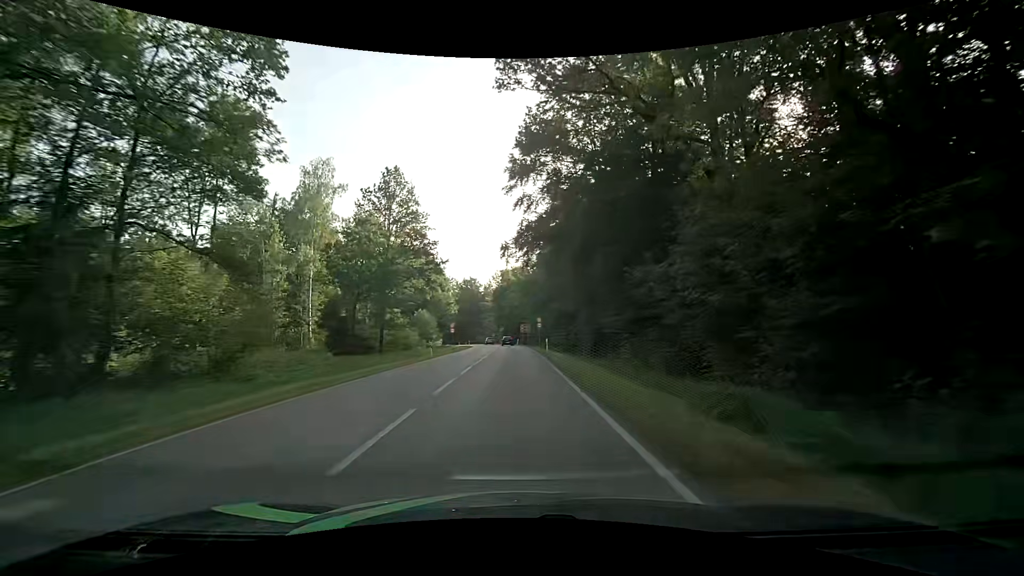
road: secondary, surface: asphalt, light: Day
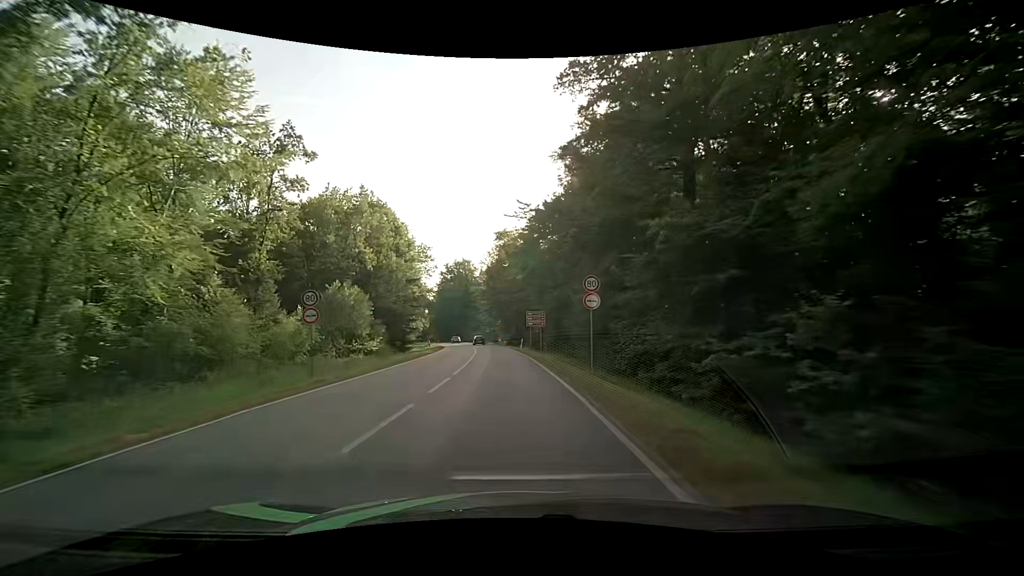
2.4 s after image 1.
(0.0, +40.6) m; 0°
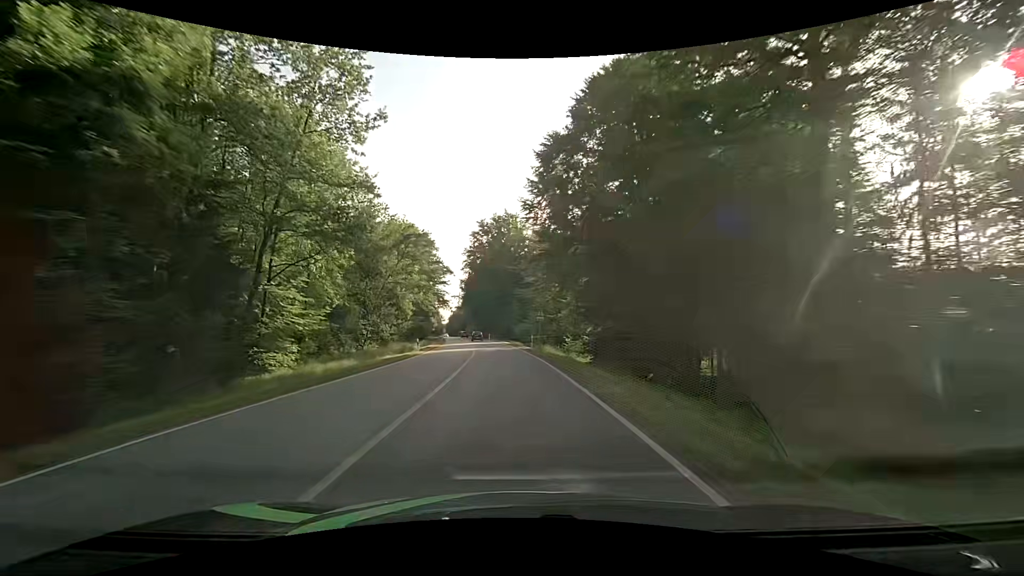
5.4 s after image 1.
(-3.2, +58.0) m; -7°
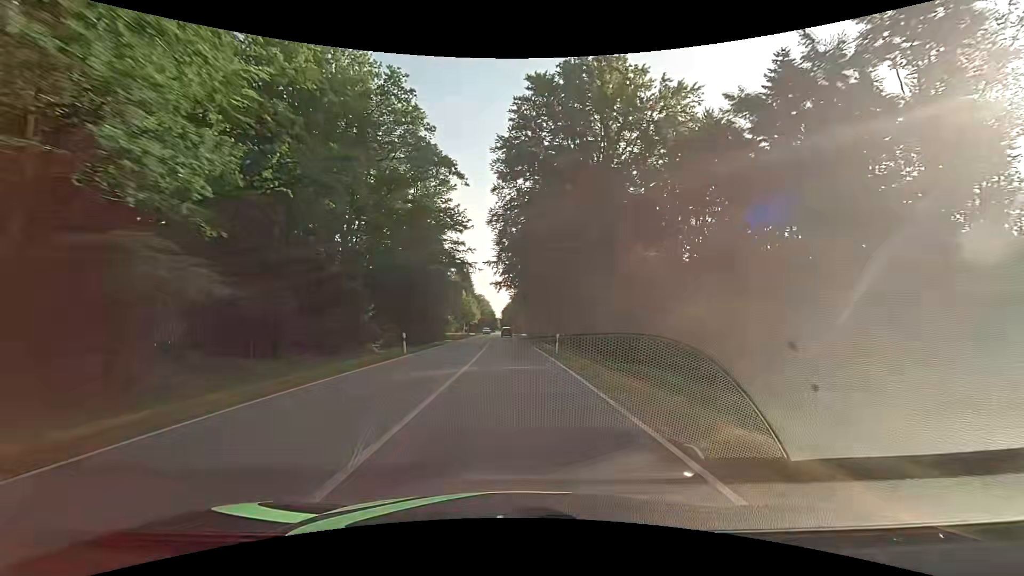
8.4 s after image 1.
(-3.1, +61.3) m; -6°
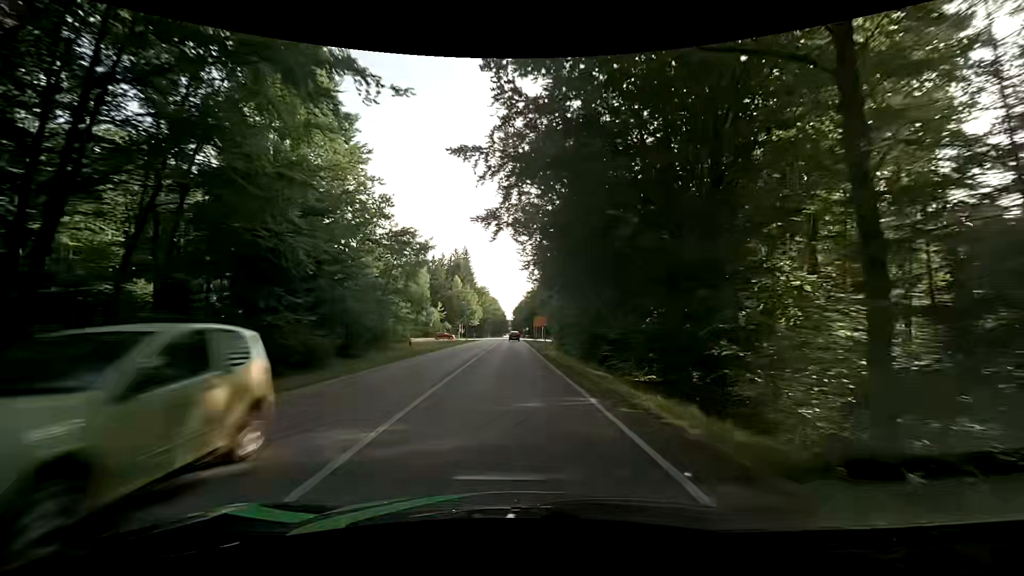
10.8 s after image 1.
(-0.6, +48.4) m; 0°
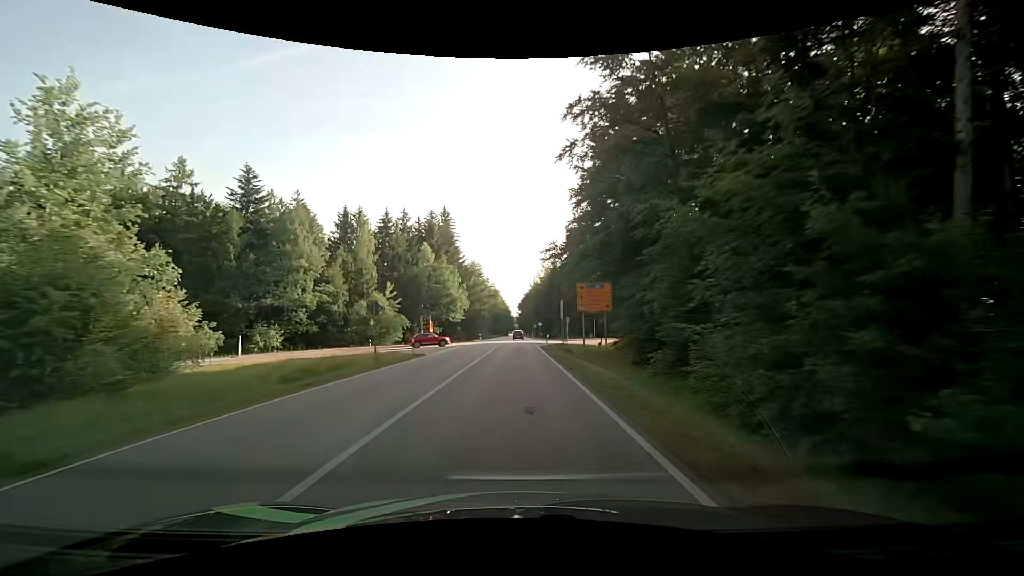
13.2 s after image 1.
(-1.3, +49.9) m; -2°
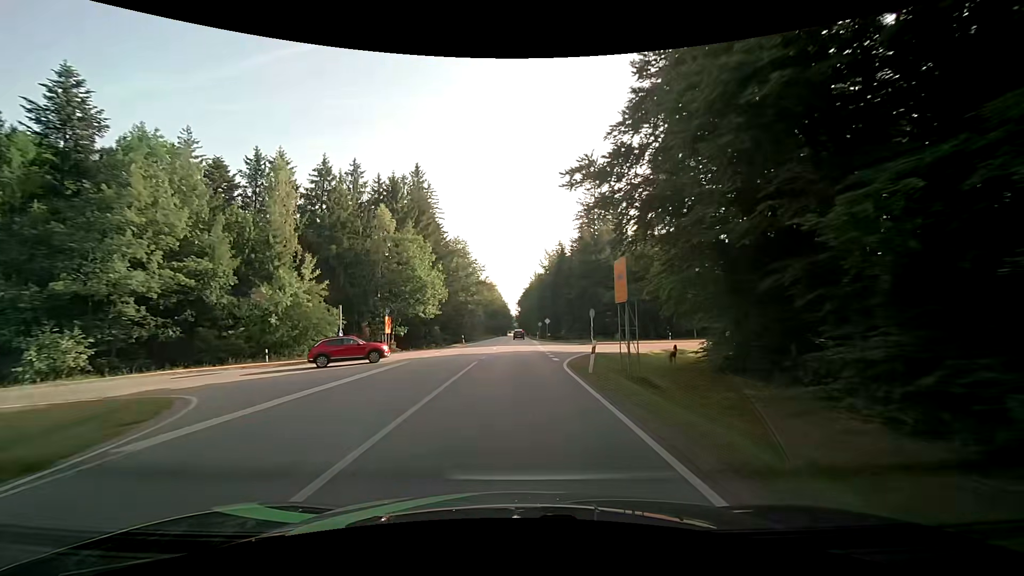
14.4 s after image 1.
(+0.2, +25.6) m; 0°
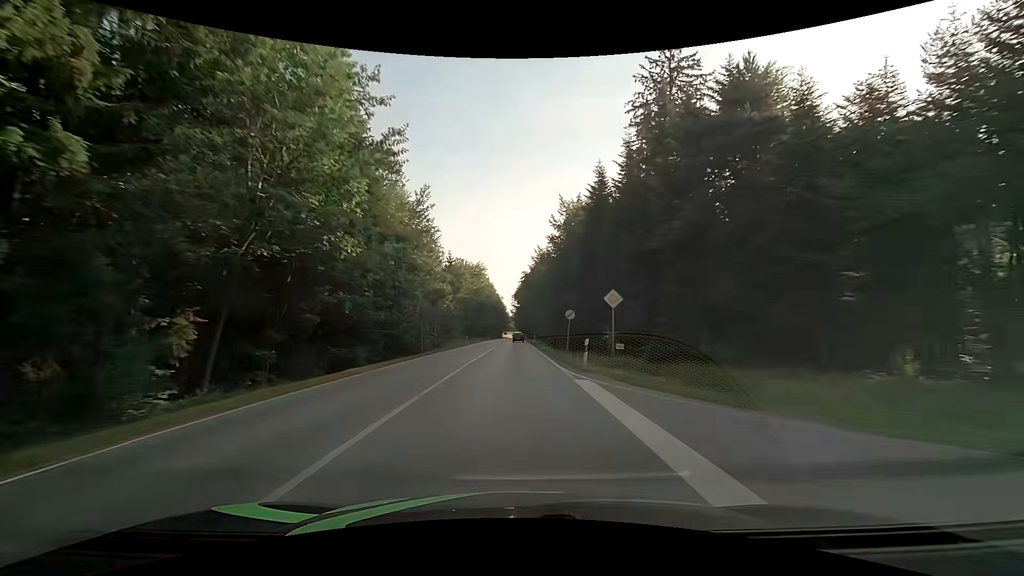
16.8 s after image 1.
(+0.5, +52.5) m; +1°
(0, +10) (0, +20) (0, +30) (0, +40) (0, +50) (0, +60) (0, +70) (0, +80) (0, +90) (0, +100) m
